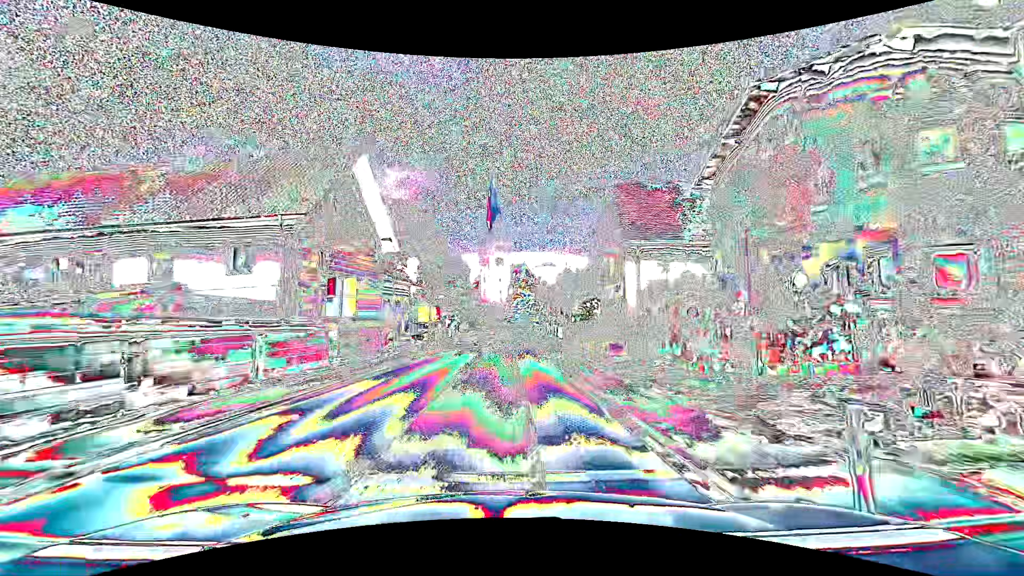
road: primary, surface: asphalt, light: Day
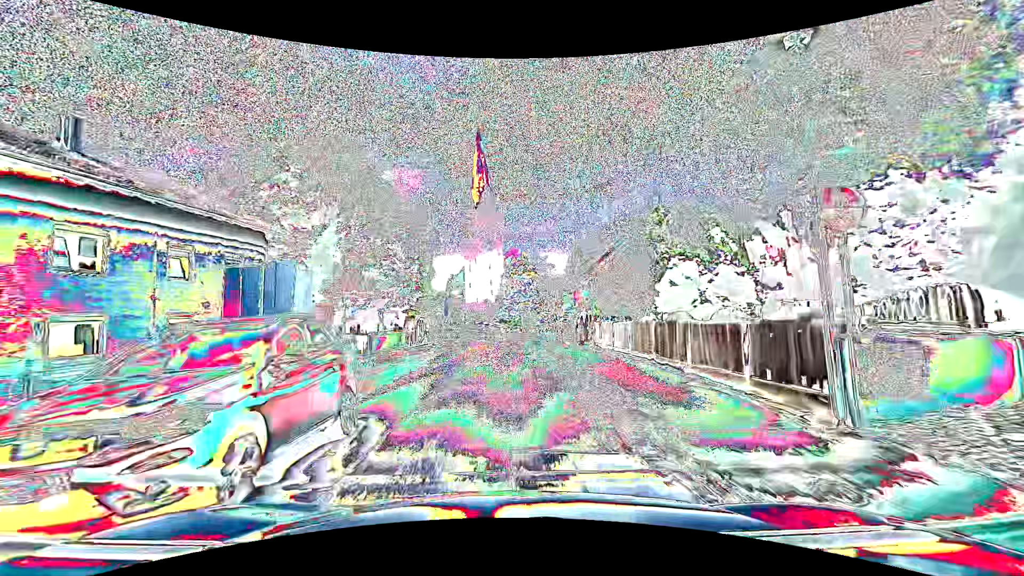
(0.0, +30.5) m; 0°
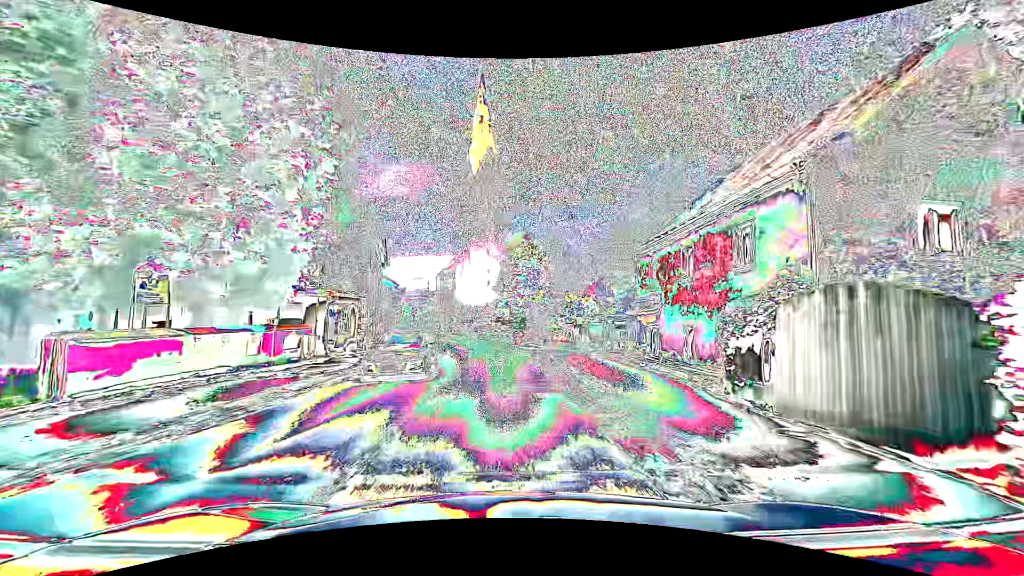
(+0.1, +22.8) m; +1°
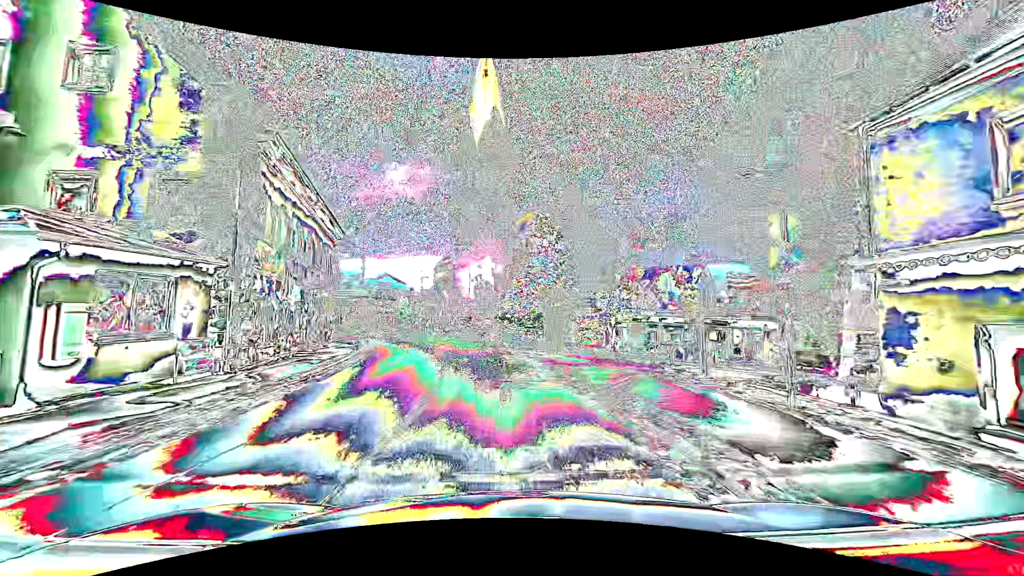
(-0.1, +15.2) m; -1°
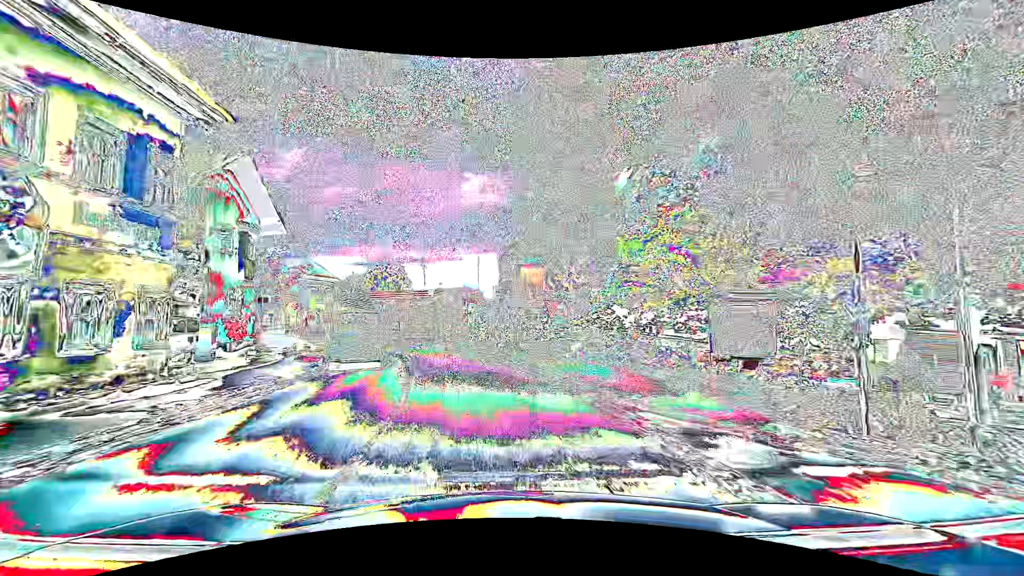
(-1.1, +22.7) m; -8°
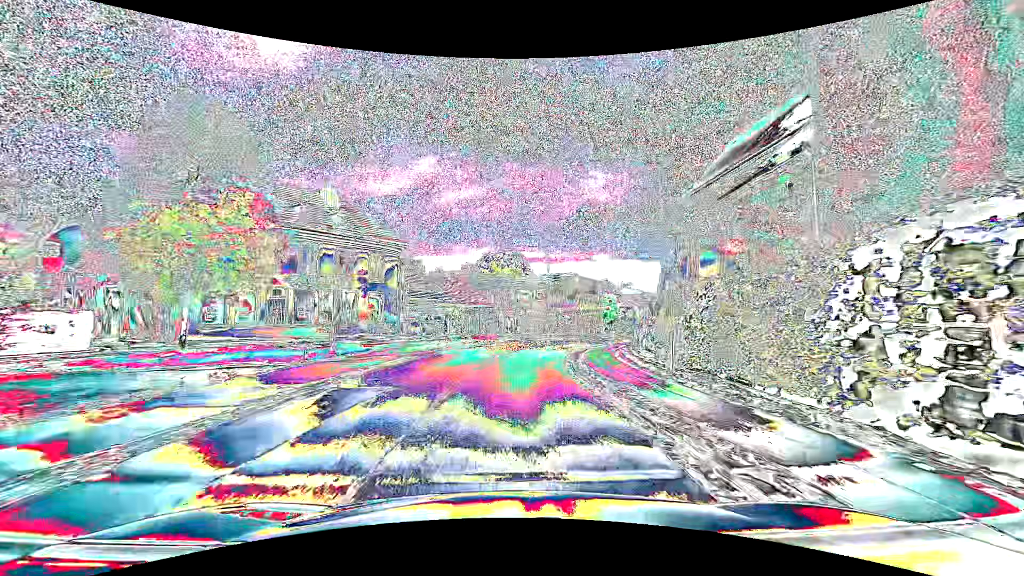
(-4.8, +29.6) m; -15°
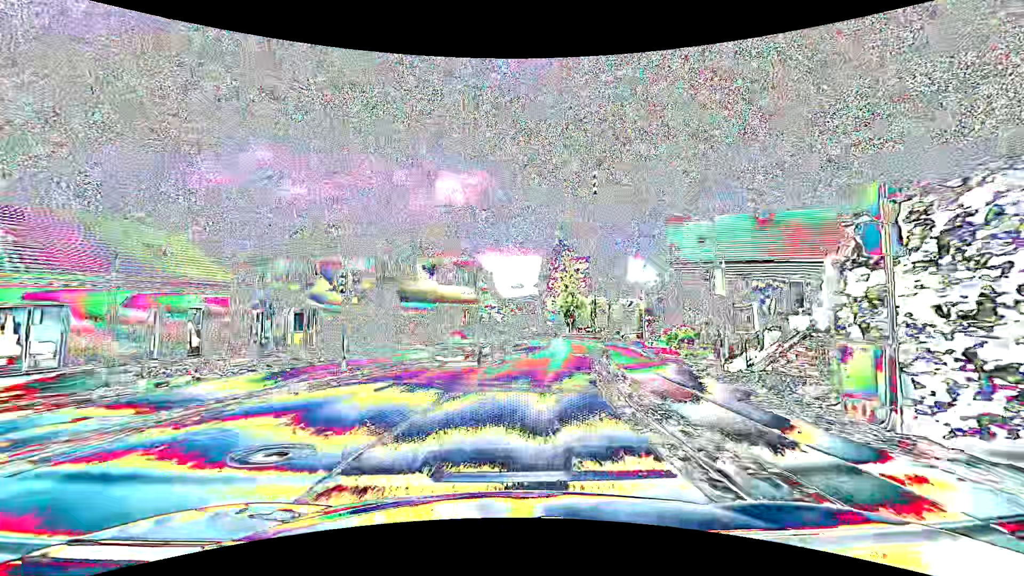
(+3.7, +37.6) m; +17°
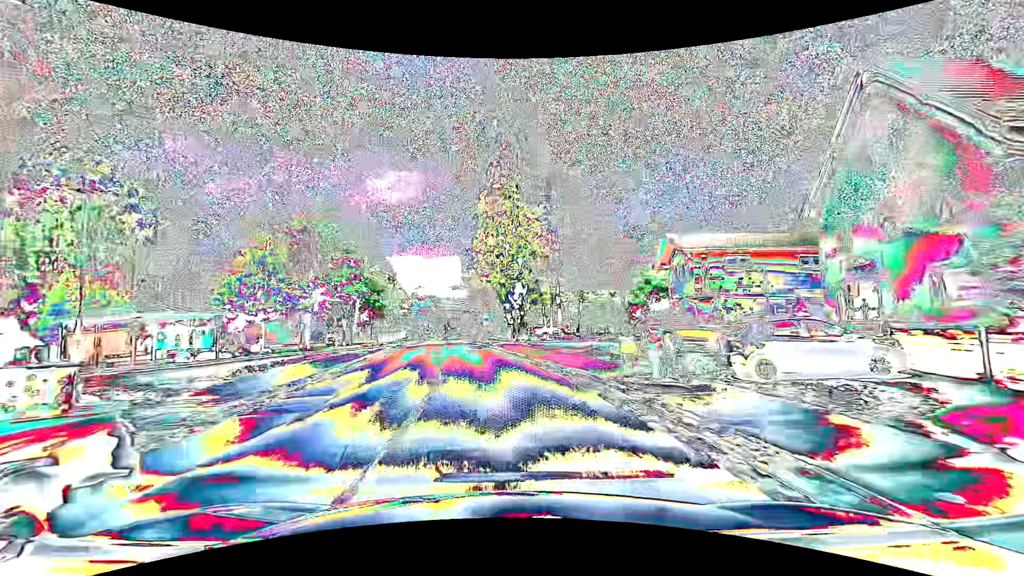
(+4.4, +37.8) m; +7°
(0, +10) (-1, +20) (-2, +30) (-4, +40) (-5, +50) (-5, +60) (-6, +70) (-7, +80) (-7, +90) (-8, +100) m
